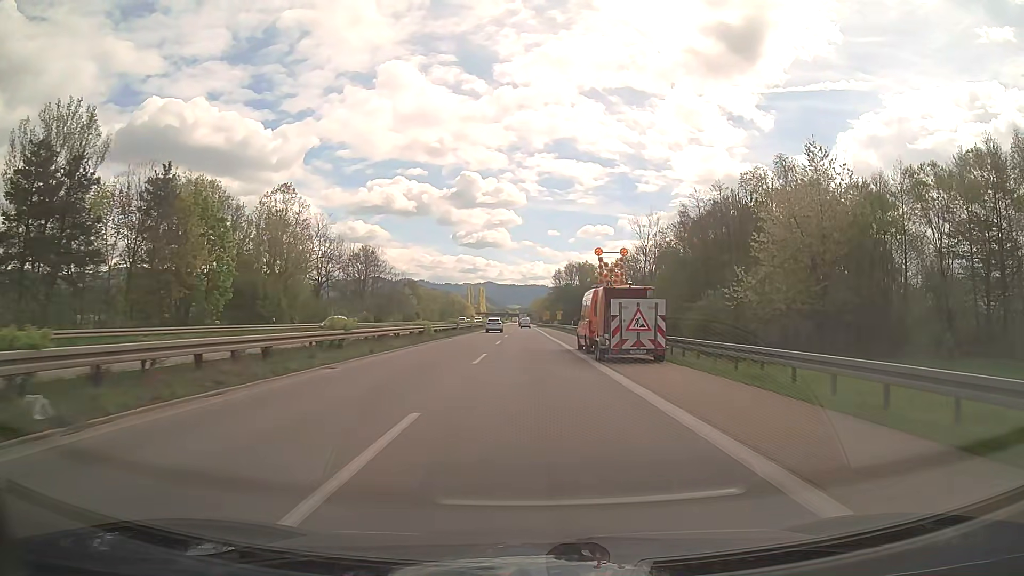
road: trunk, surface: asphalt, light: Day
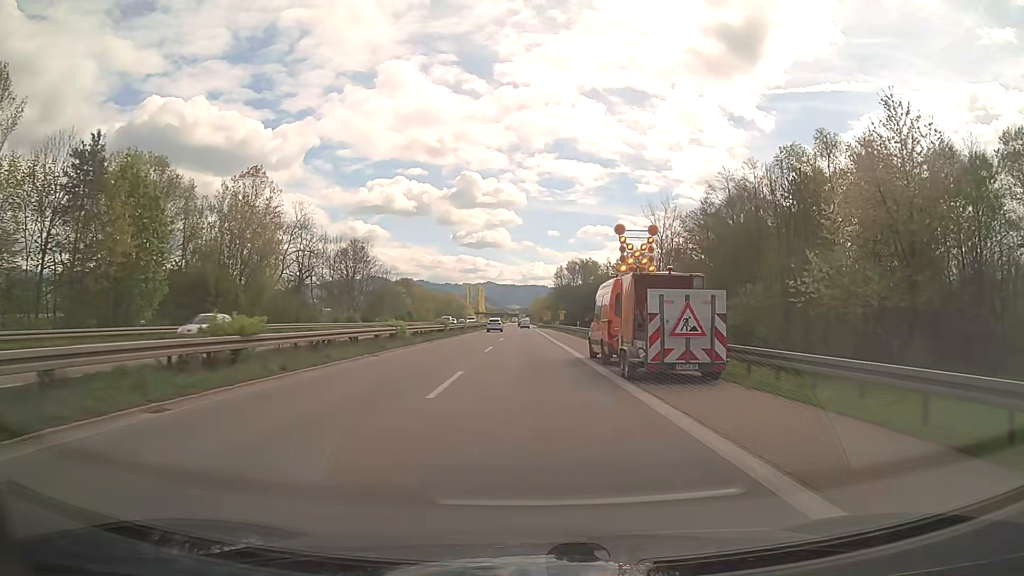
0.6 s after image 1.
(0.0, +9.3) m; 0°
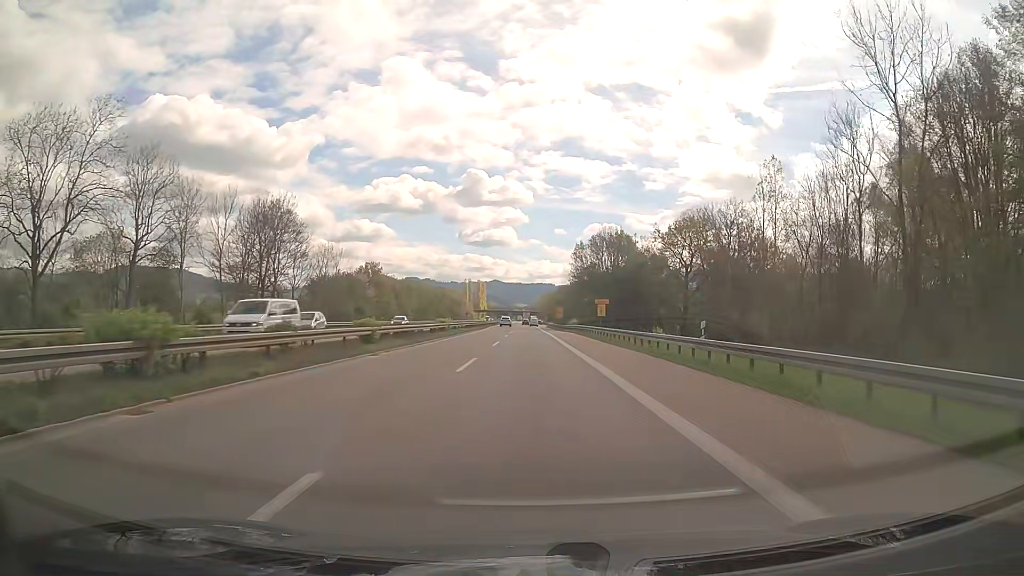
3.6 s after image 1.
(-0.2, +46.6) m; 0°
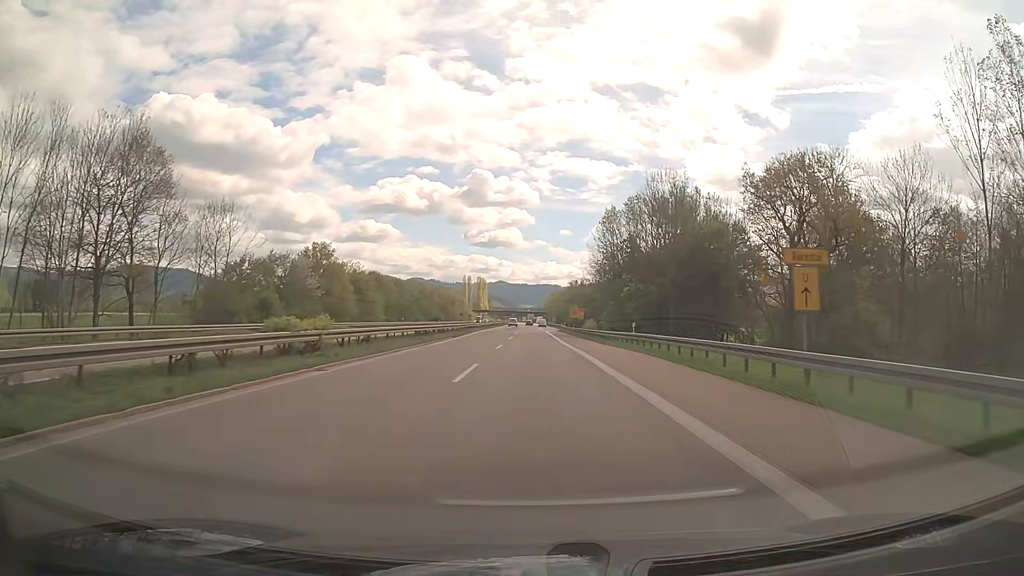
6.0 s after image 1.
(-0.2, +37.2) m; -1°
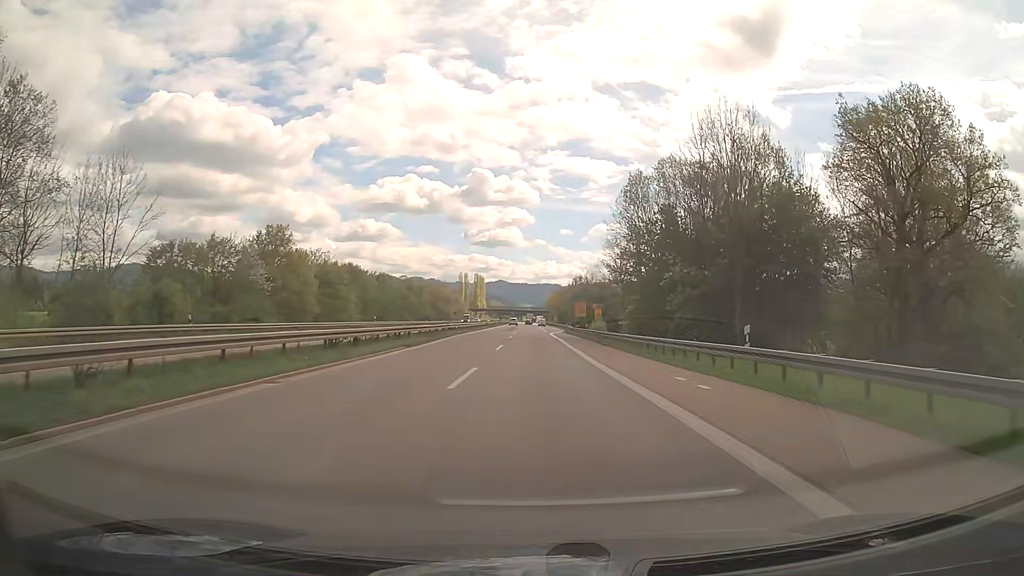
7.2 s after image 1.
(0.0, +18.6) m; 0°
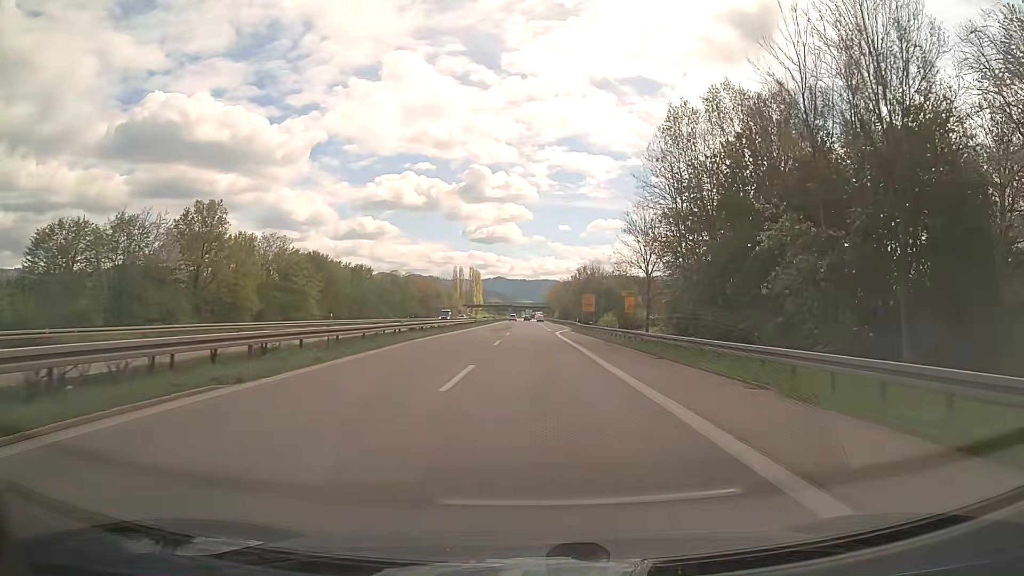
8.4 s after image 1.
(0.0, +18.6) m; 0°
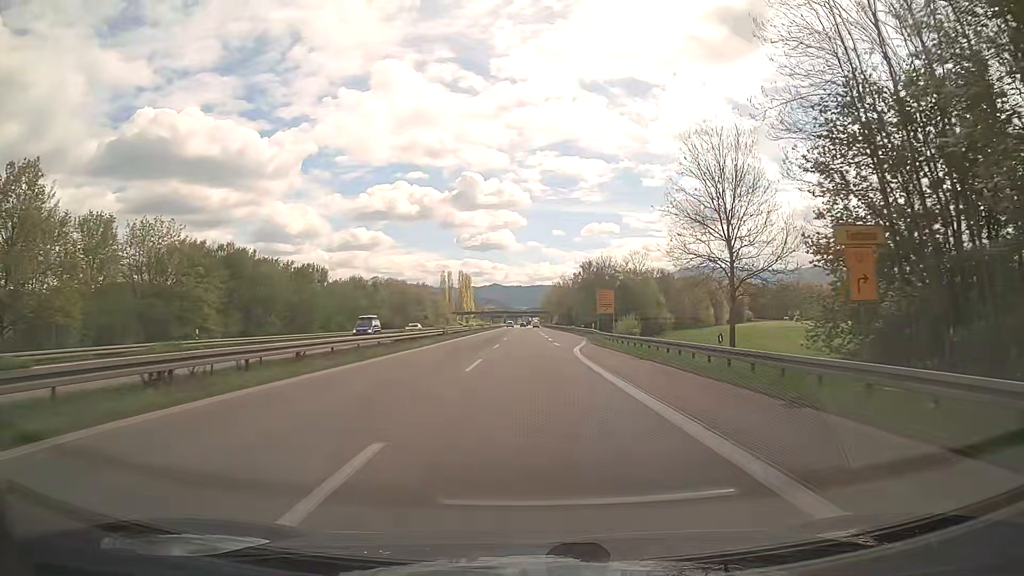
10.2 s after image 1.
(0.0, +27.9) m; 0°
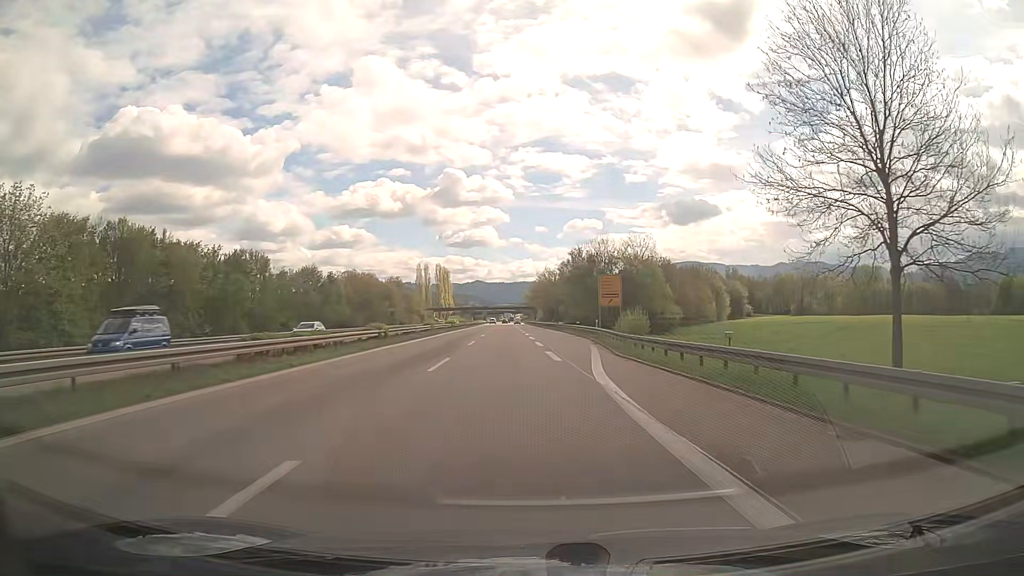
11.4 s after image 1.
(+0.2, +18.6) m; +1°
(0, +10) (0, +20) (+1, +30) (+1, +40) (+1, +50) (+1, +60) (+1, +70) (+1, +80) (+1, +90) (+1, +100) m
